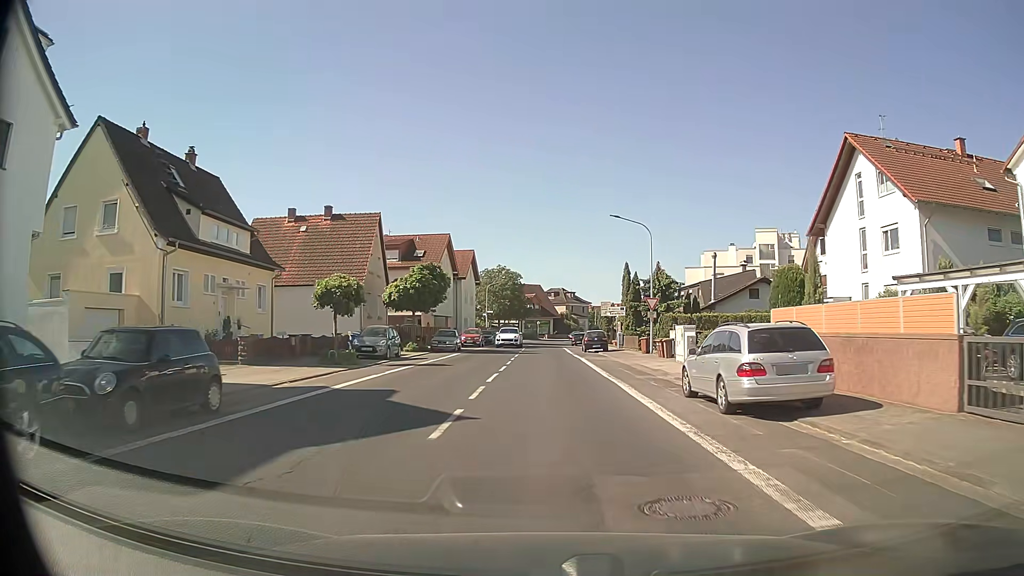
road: secondary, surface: asphalt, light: Day
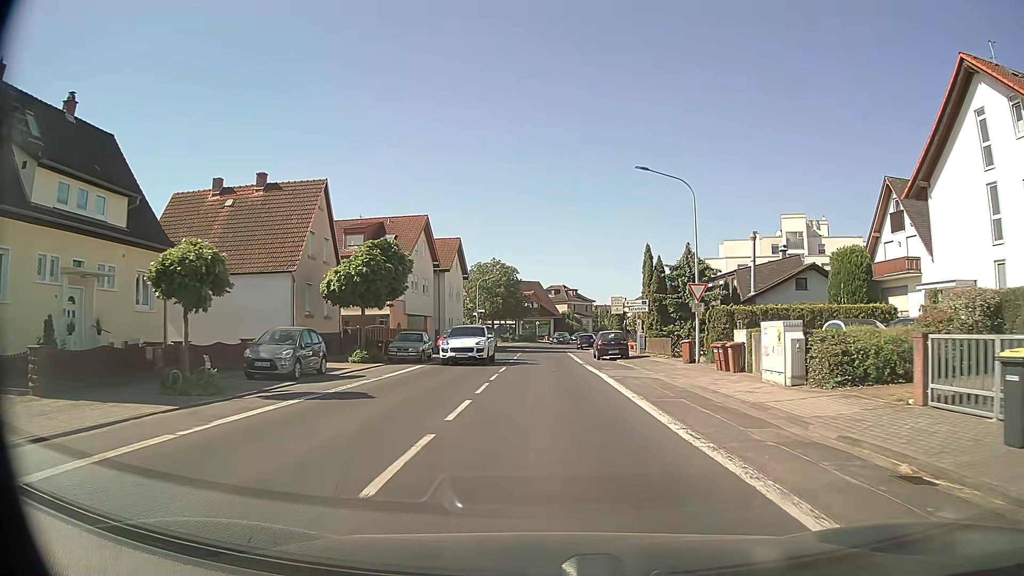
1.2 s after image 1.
(+0.1, +11.7) m; 0°
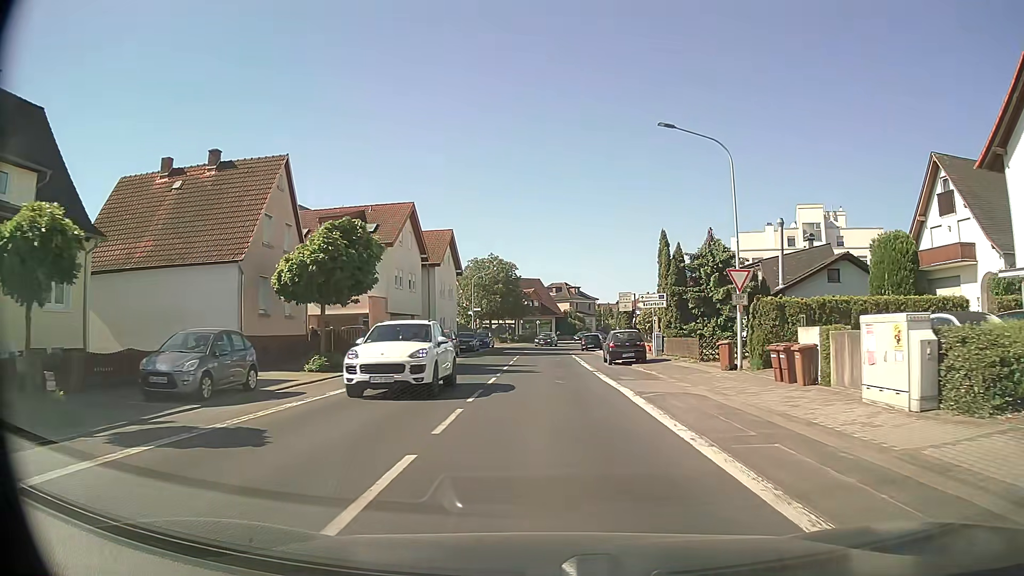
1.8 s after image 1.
(0.0, +5.8) m; 0°
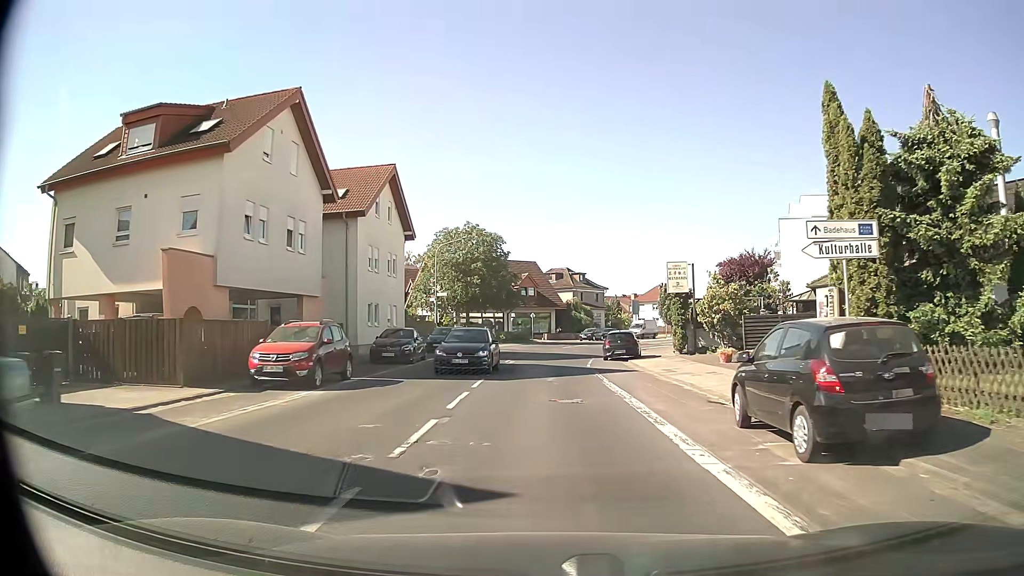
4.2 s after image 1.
(0.0, +22.9) m; 0°
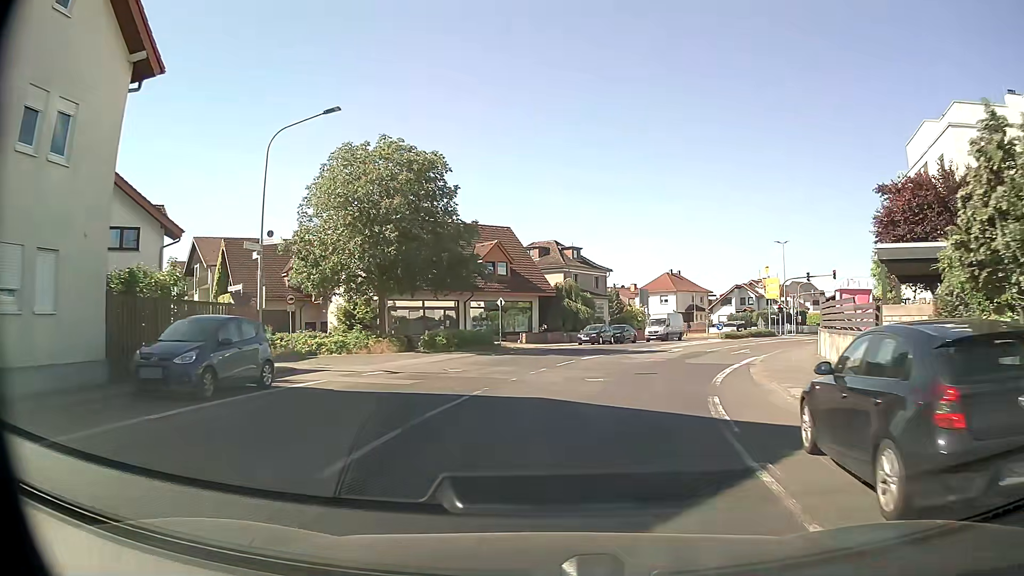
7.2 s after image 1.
(+0.4, +28.4) m; +2°
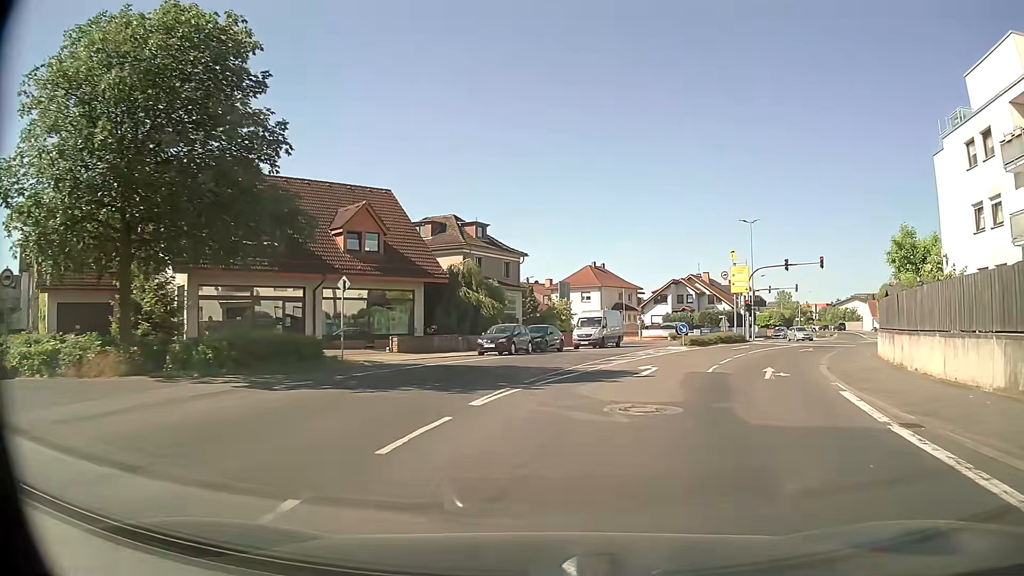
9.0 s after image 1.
(+0.9, +16.6) m; +7°
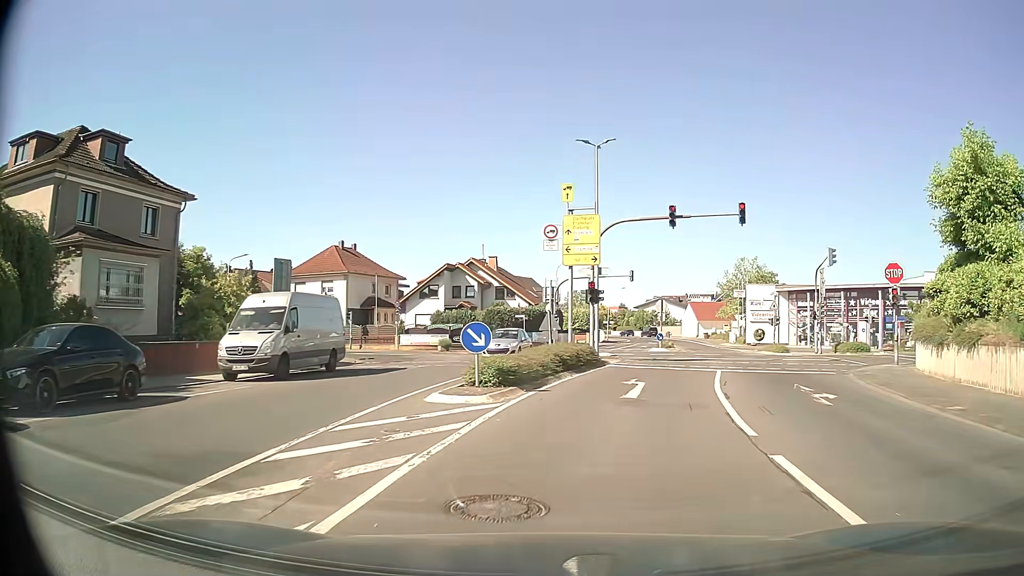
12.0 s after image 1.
(+4.2, +25.1) m; +19°
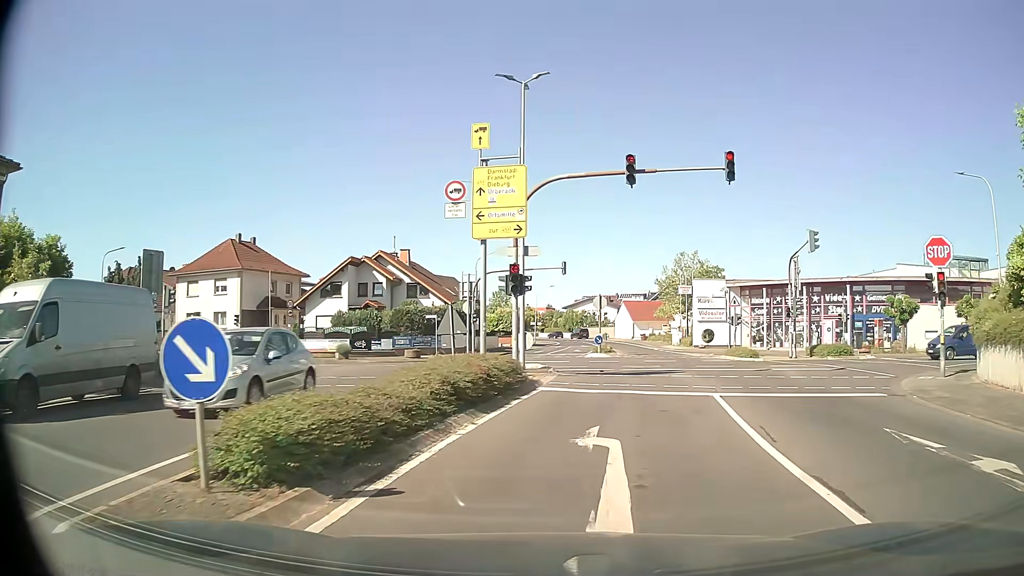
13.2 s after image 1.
(+0.5, +8.3) m; +8°
